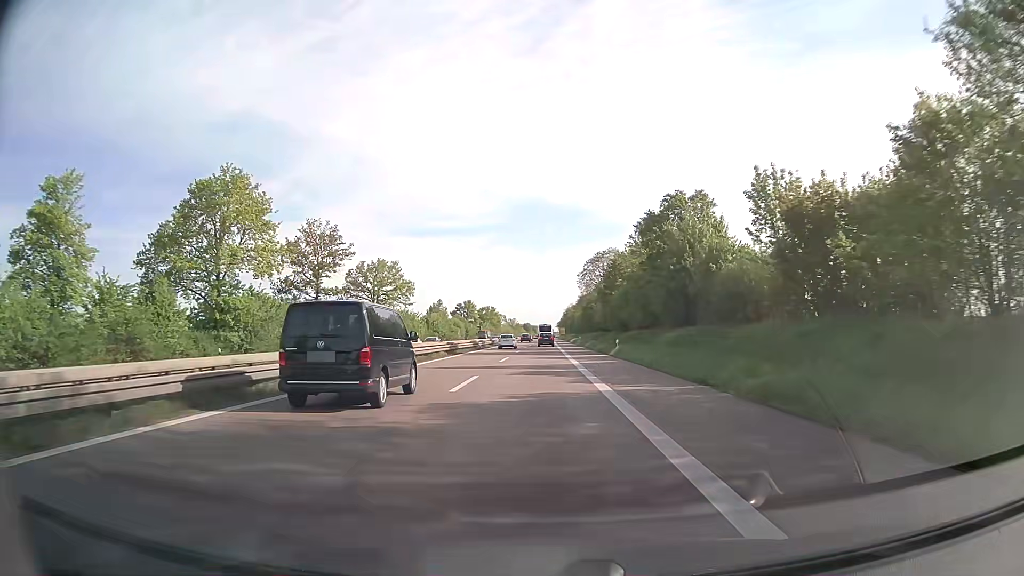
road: trunk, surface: asphalt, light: Day
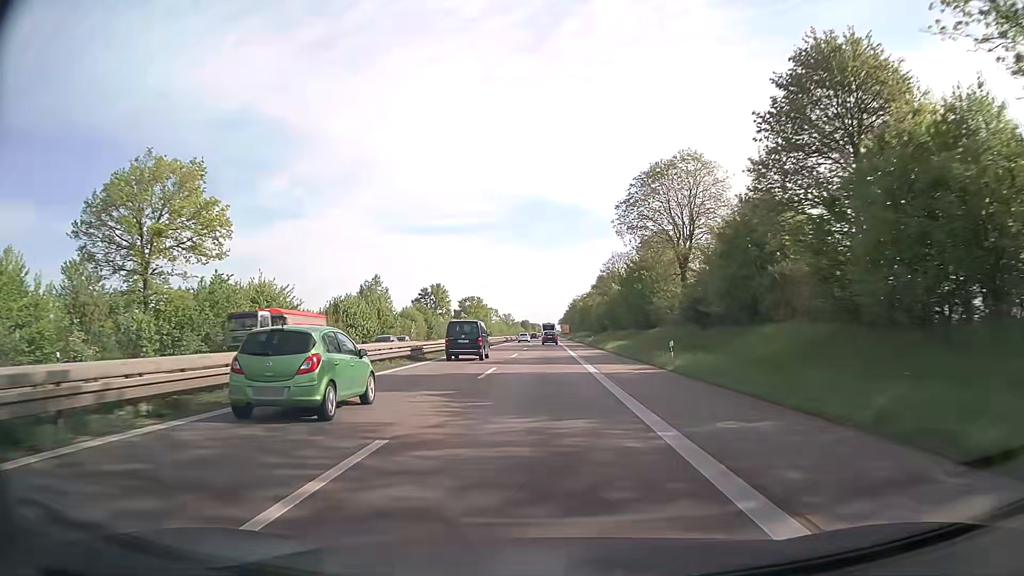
(-0.3, +68.2) m; 0°
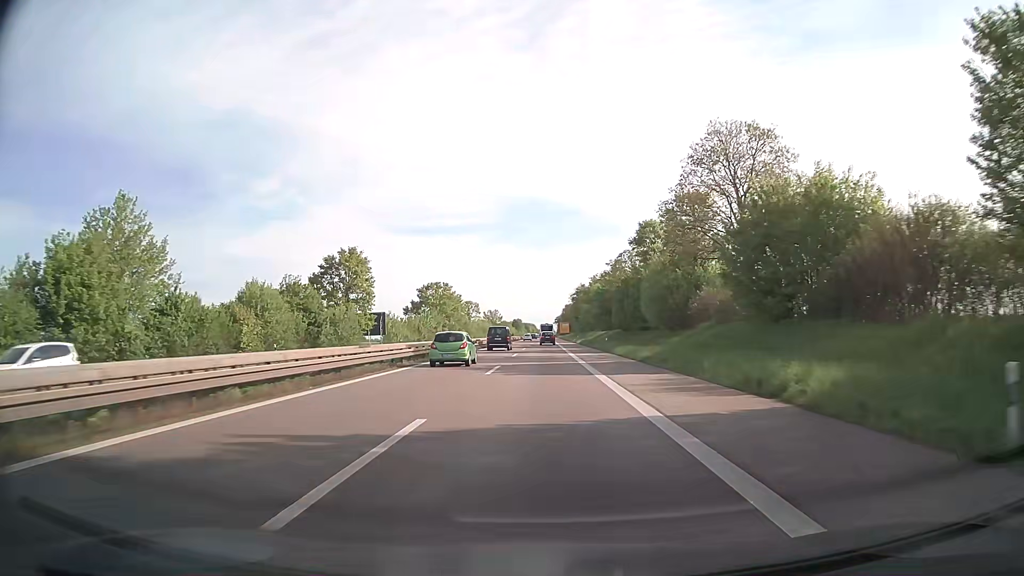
(+0.5, +70.2) m; +1°
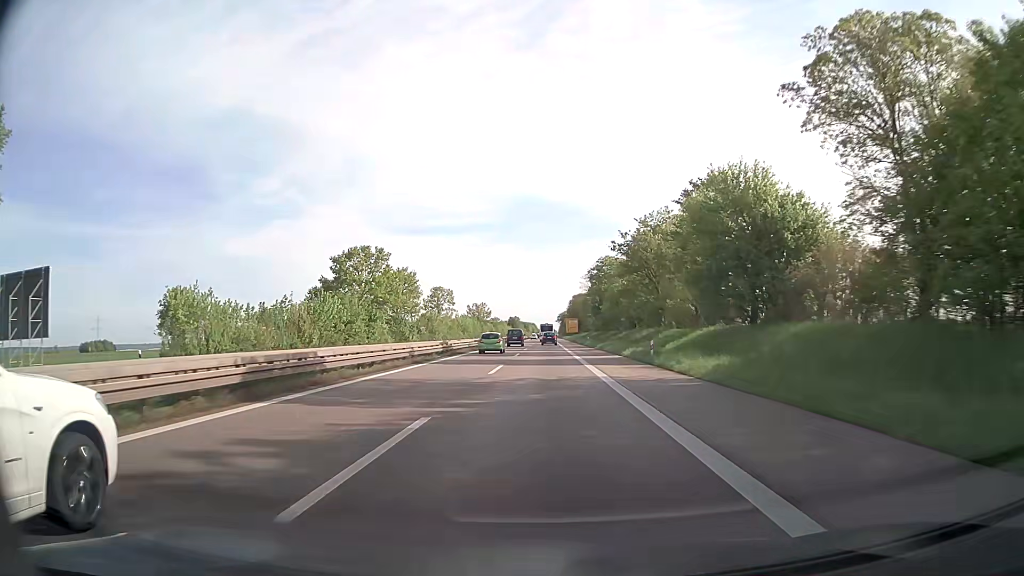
(+0.1, +72.3) m; 0°
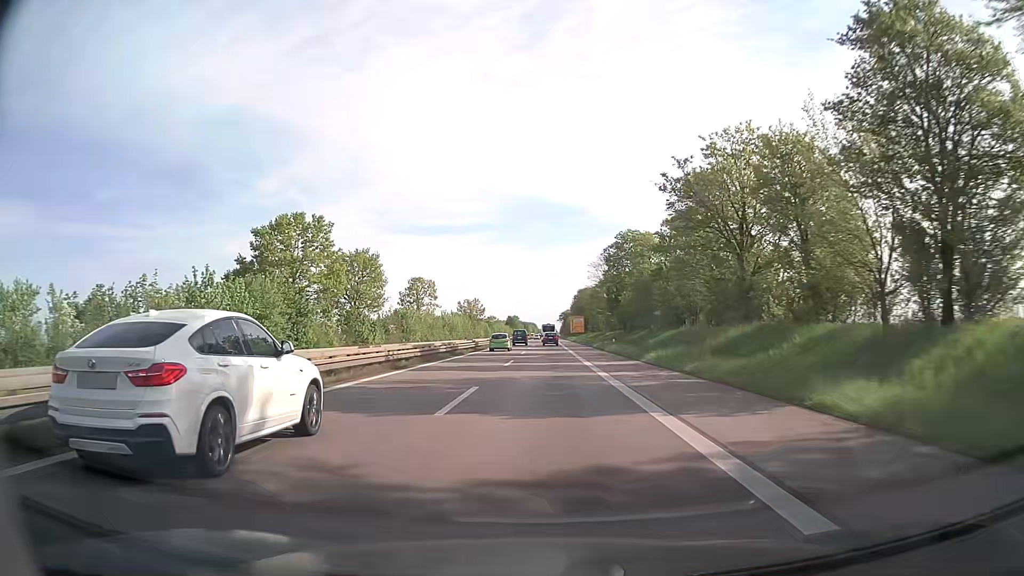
(0.0, +29.8) m; 0°
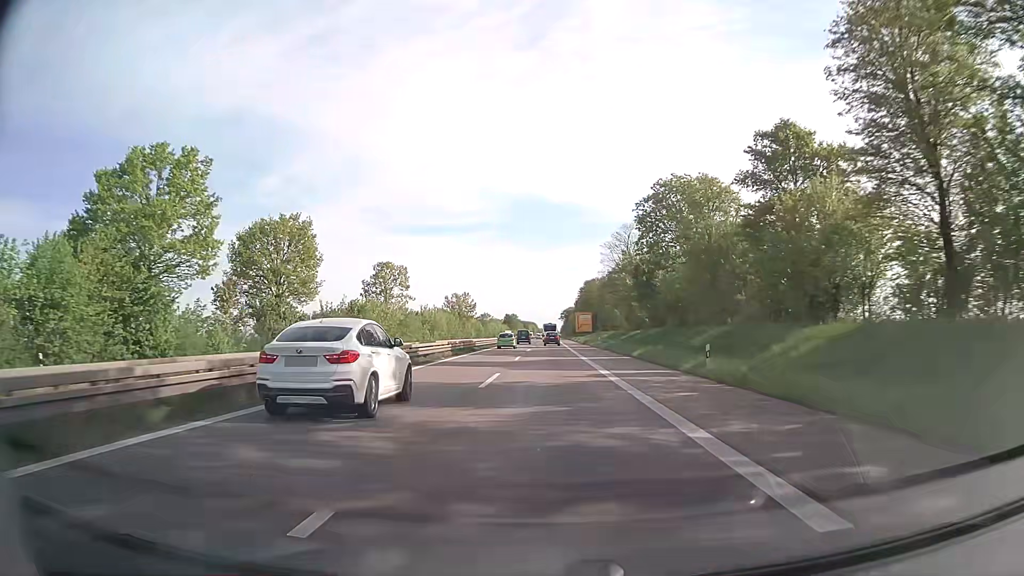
(-0.1, +30.4) m; 0°
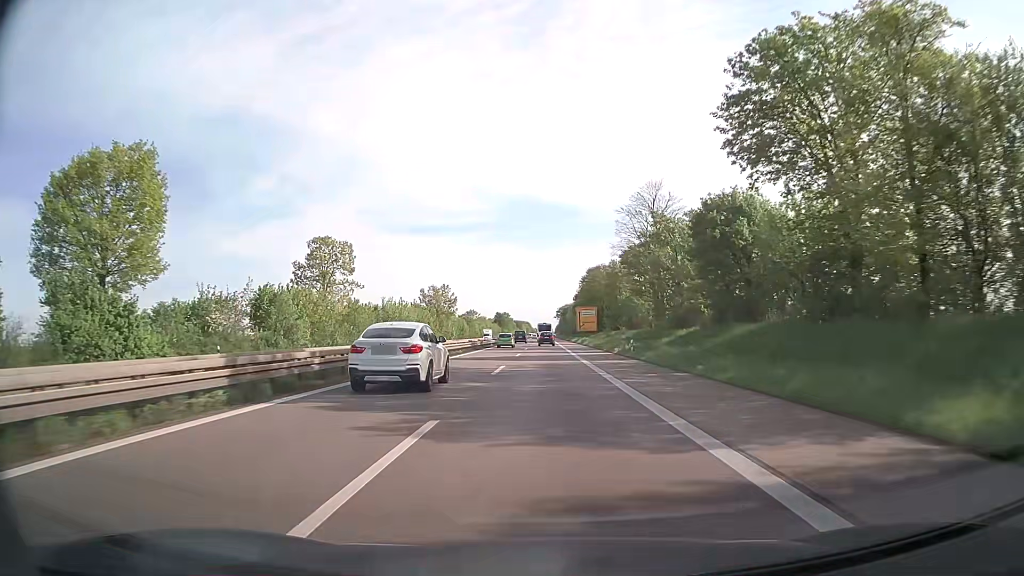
(+0.1, +30.9) m; +1°
